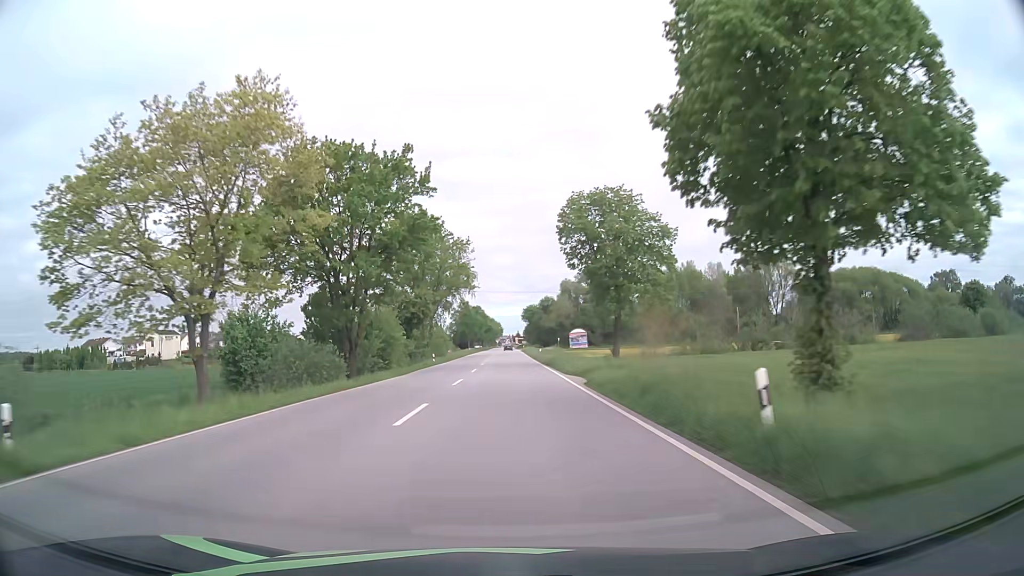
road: primary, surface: asphalt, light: Day
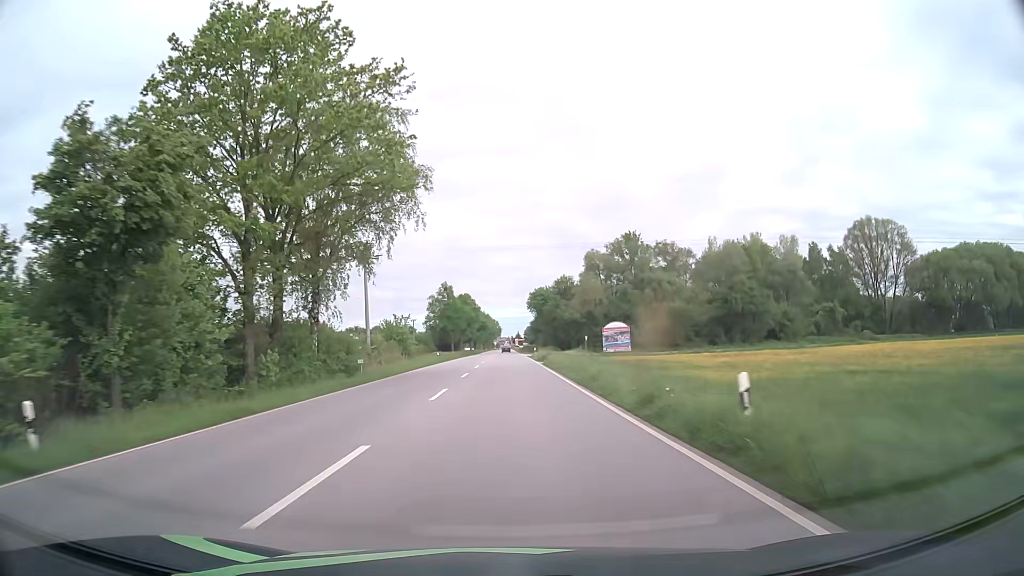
(+0.1, +54.6) m; 0°
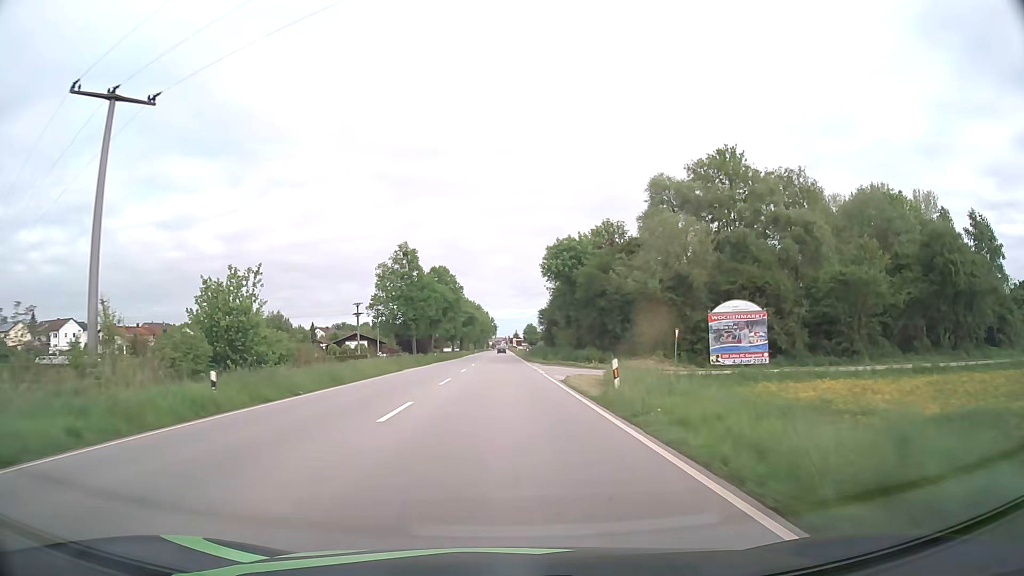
(0.0, +53.1) m; 0°
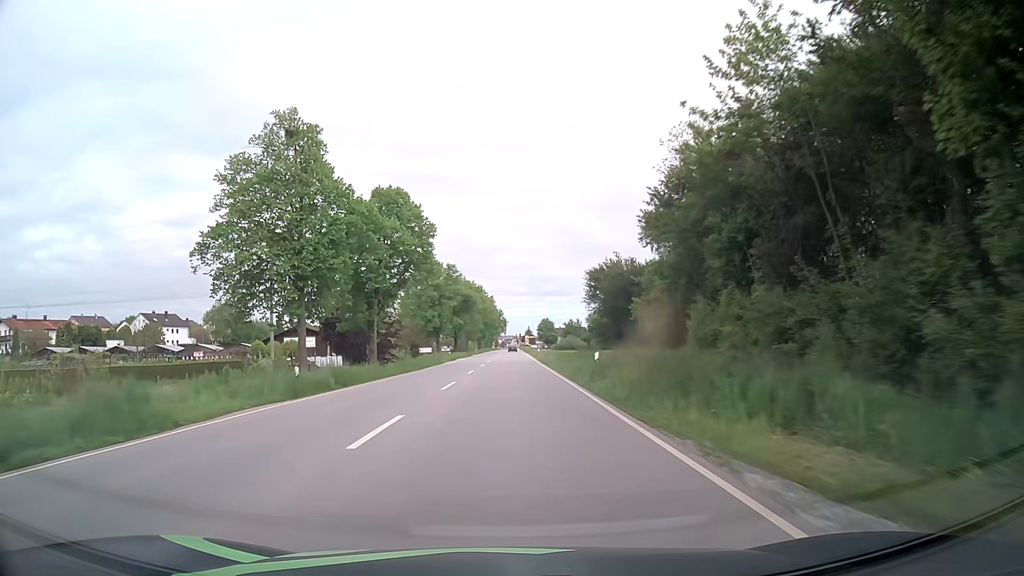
(-0.4, +50.9) m; -1°
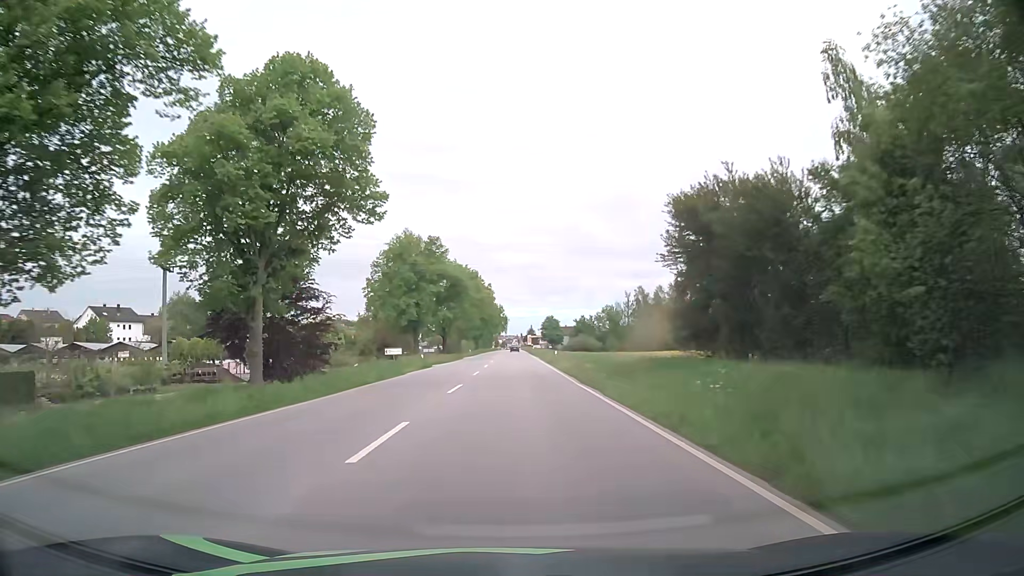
(0.0, +25.0) m; 0°
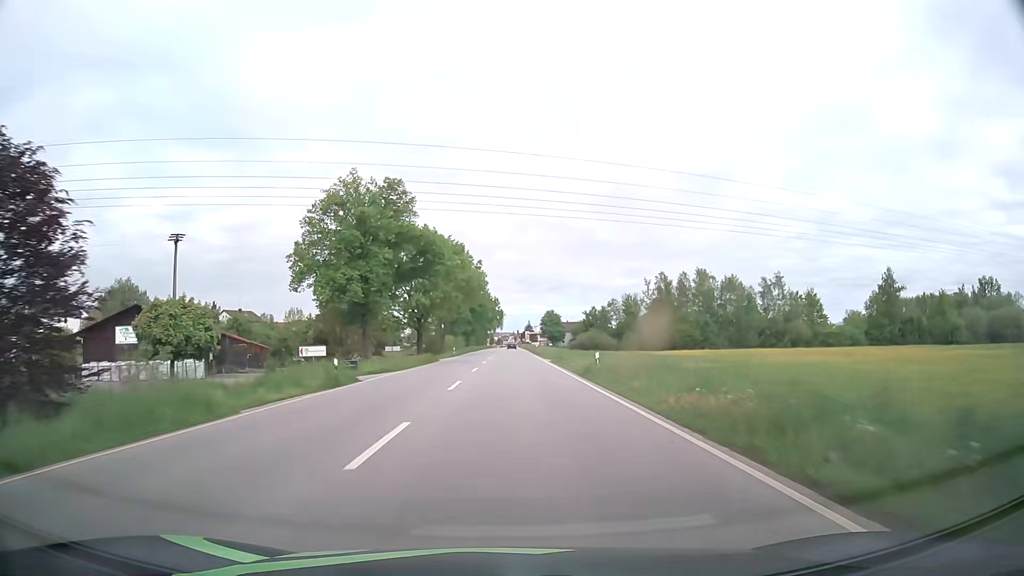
(+0.1, +24.7) m; 0°
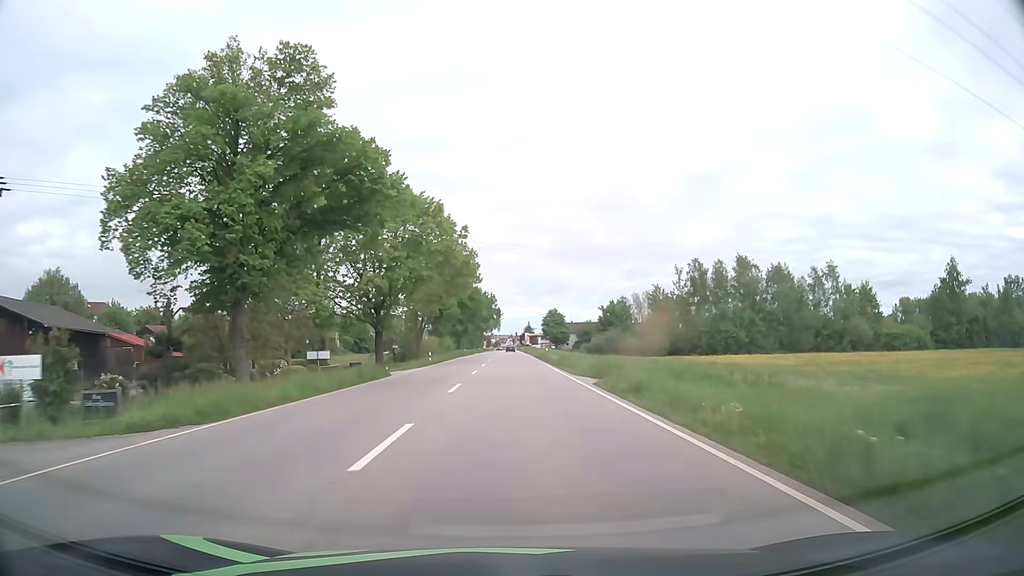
(+0.1, +23.9) m; 0°
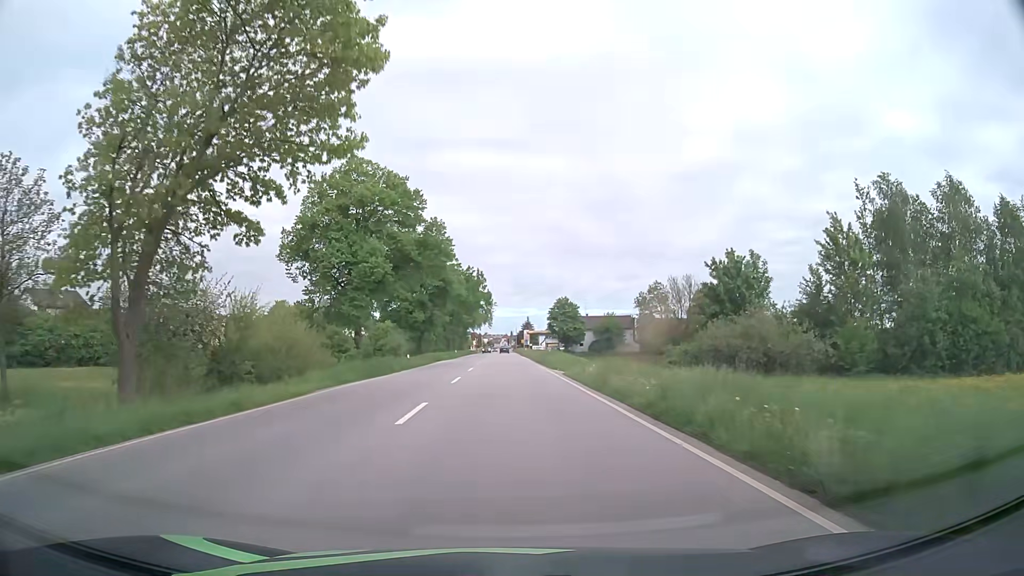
(+0.2, +55.5) m; 0°
(0, +10) (0, +20) (0, +30) (0, +40) (0, +50) (0, +60) (0, +70) (0, +80) (0, +90) (0, +100) m
